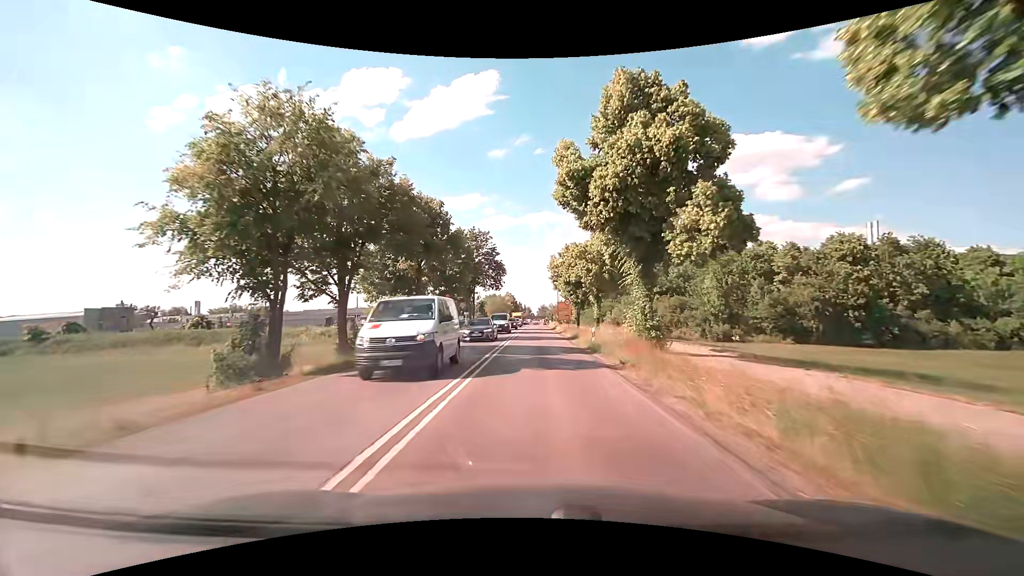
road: secondary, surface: asphalt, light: Day
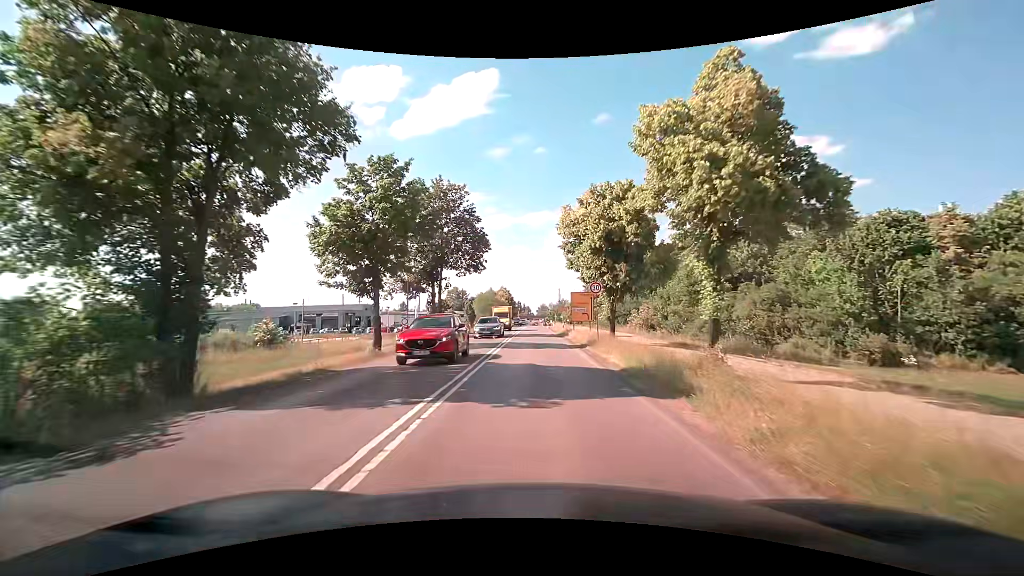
(+0.1, +22.0) m; +1°
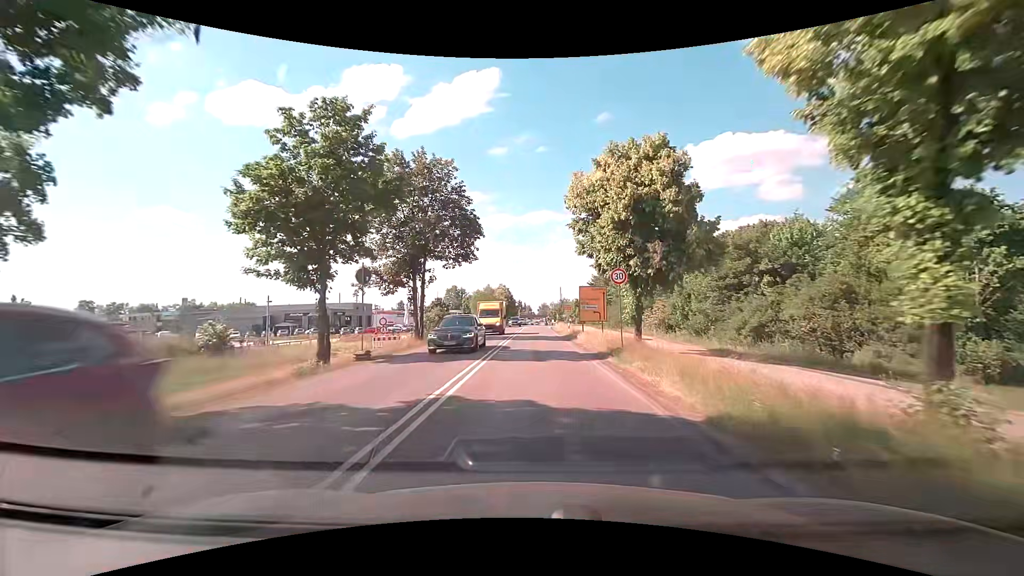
(0.0, +6.5) m; -1°
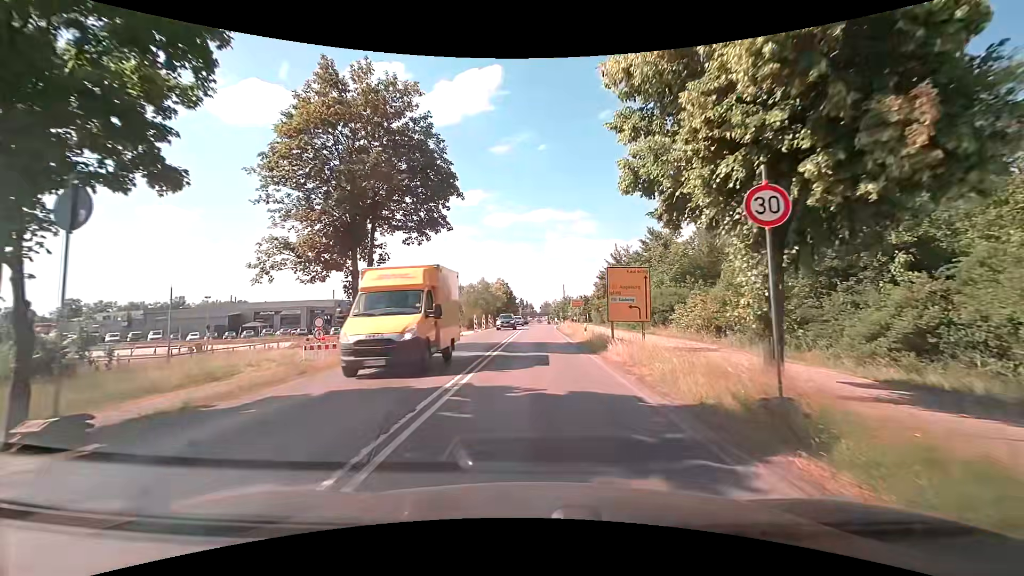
(0.0, +11.4) m; 0°
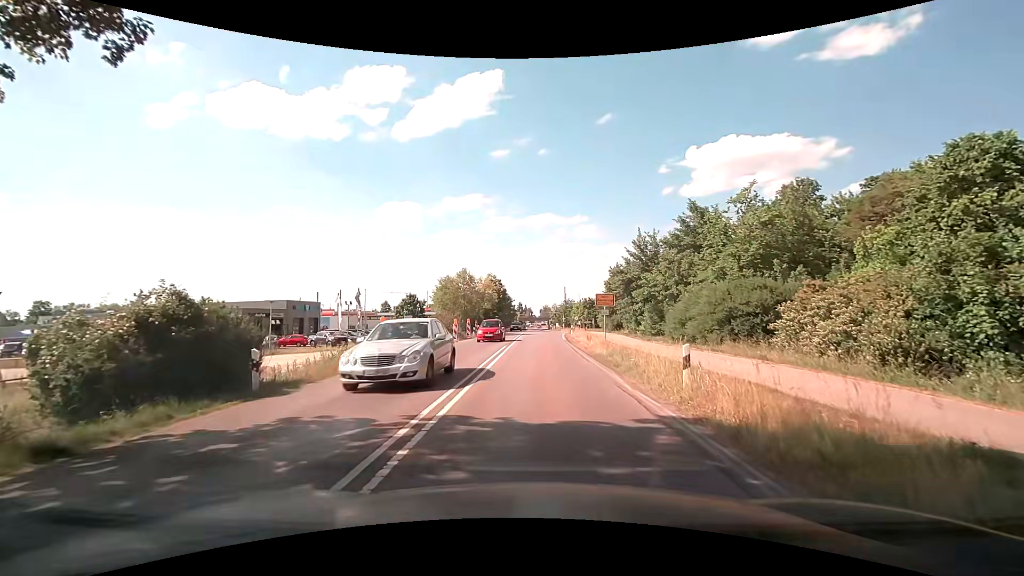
(0.0, +18.4) m; 0°
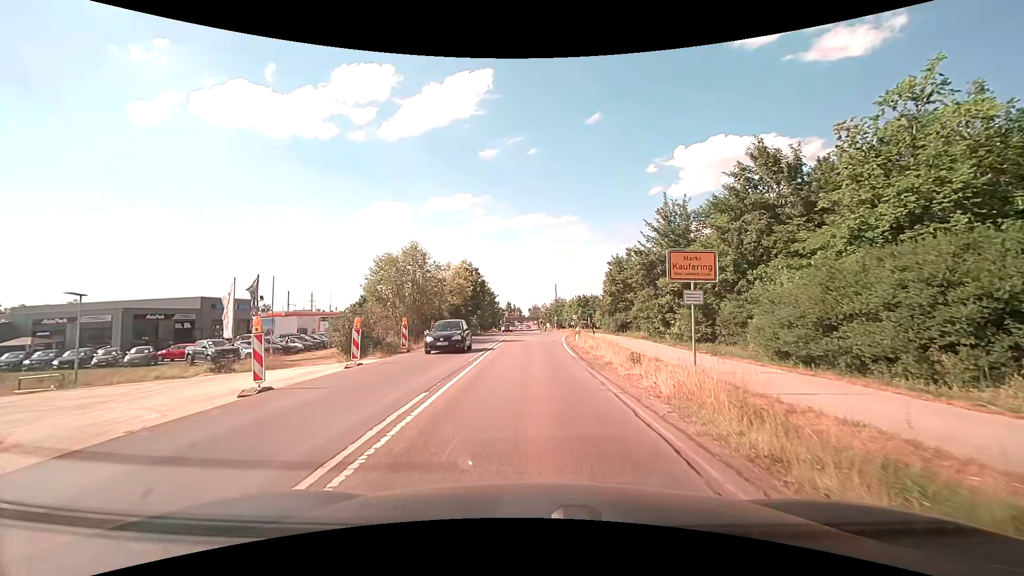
(+0.1, +17.7) m; +1°
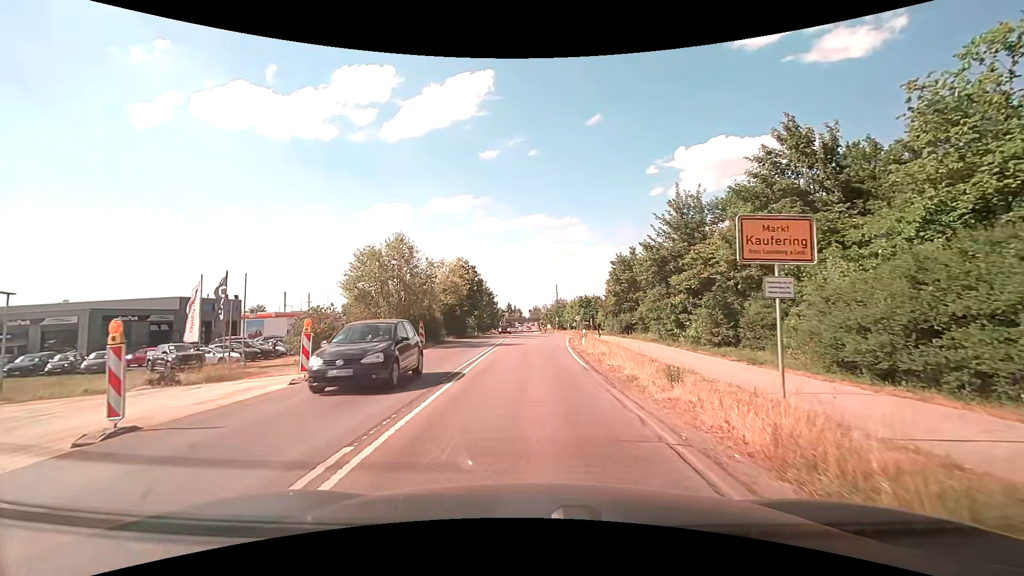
(0.0, +3.9) m; -1°
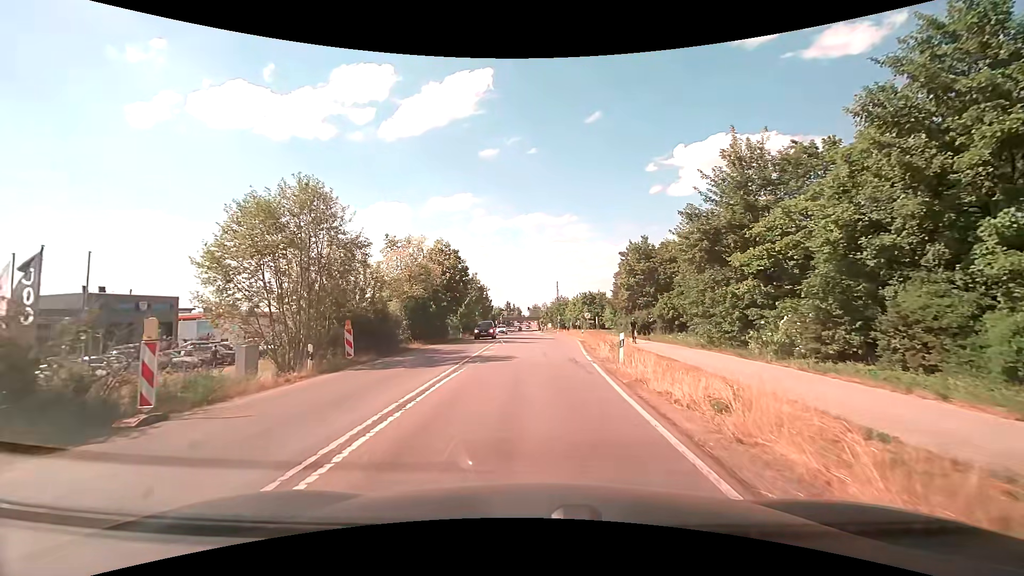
(+0.1, +12.4) m; +1°
(0, +10) (0, +20) (+1, +30) (+1, +40) (+2, +50) (+2, +60) (+2, +70) (+2, +80) (+2, +90) (+1, +100) m
